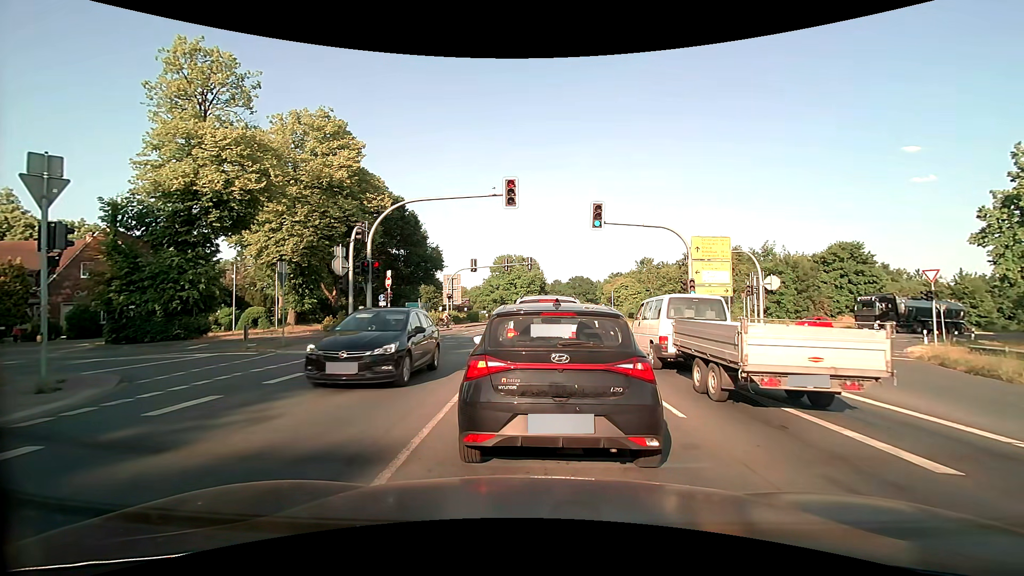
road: primary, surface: asphalt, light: Day
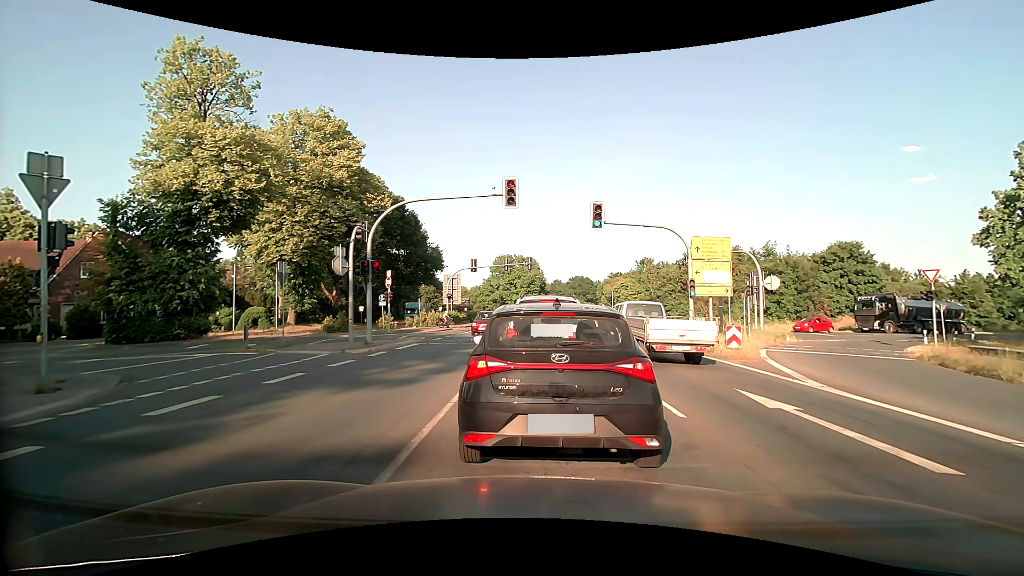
(0.0, 0.0) m; 0°
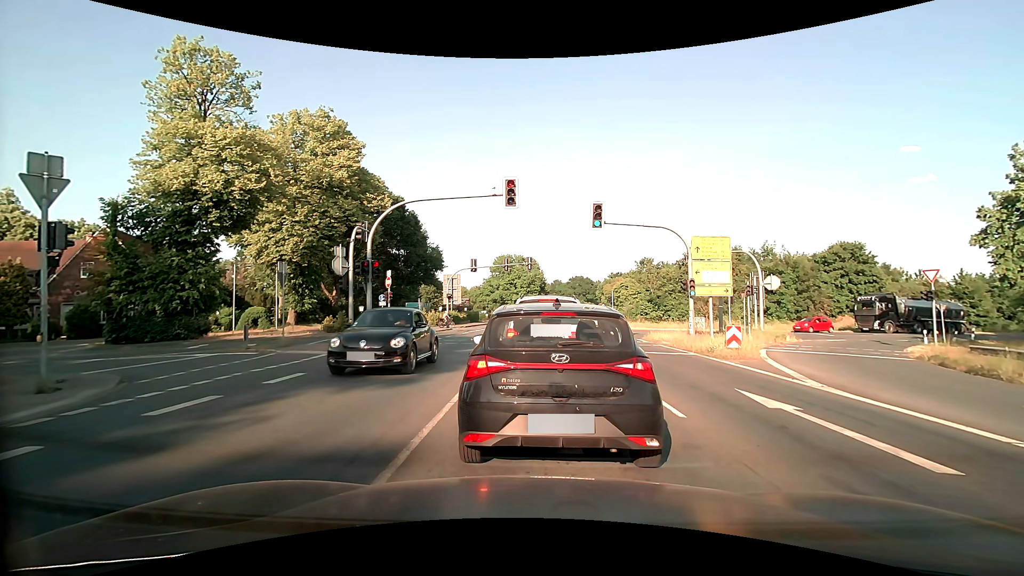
(0.0, 0.0) m; 0°
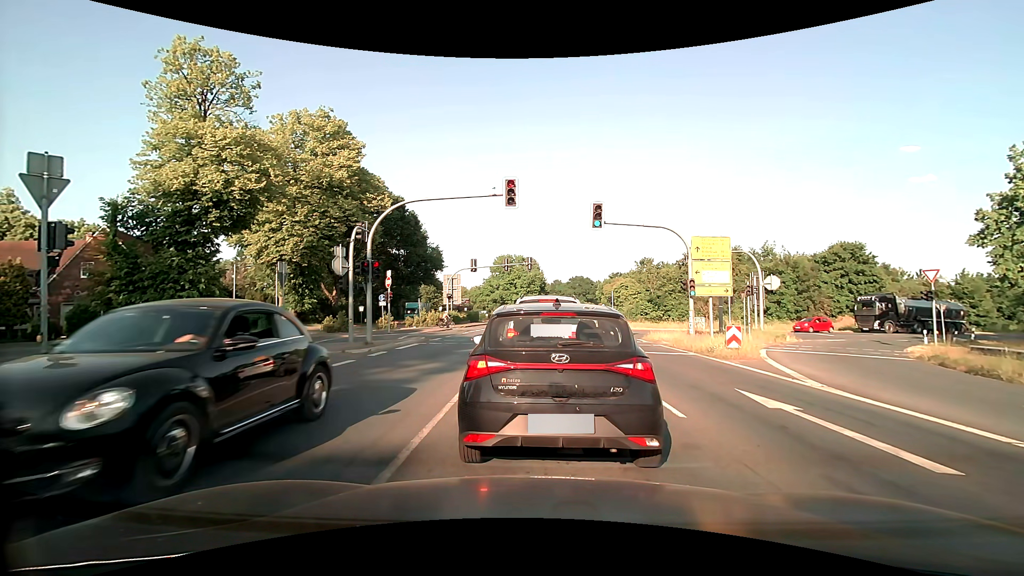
(0.0, 0.0) m; 0°
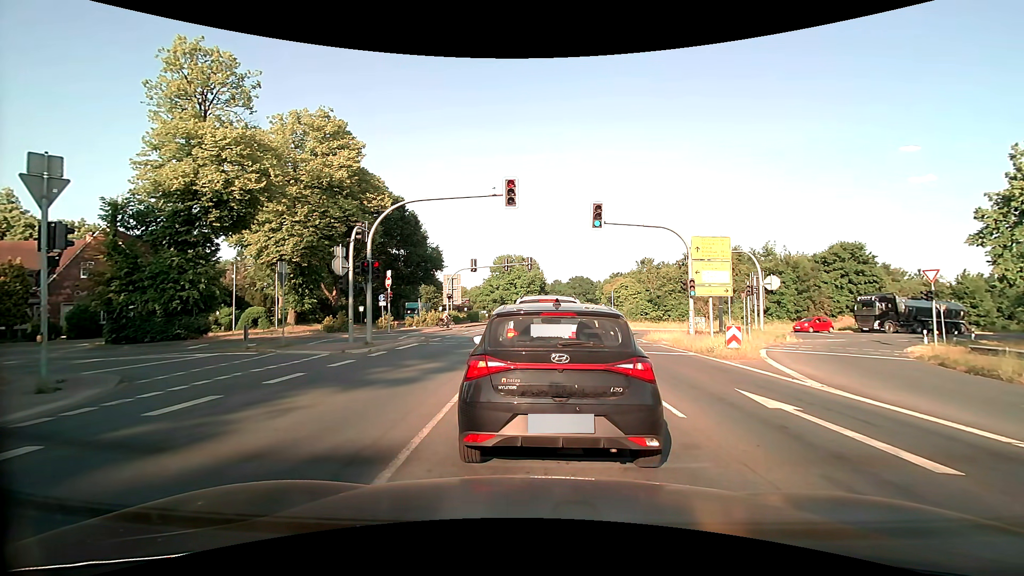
(0.0, 0.0) m; 0°
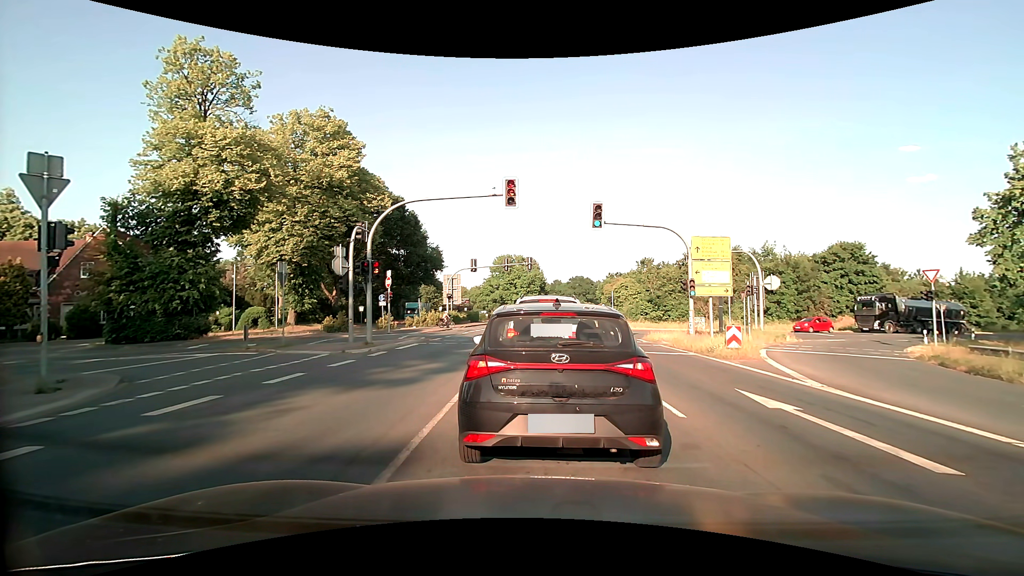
(0.0, 0.0) m; 0°
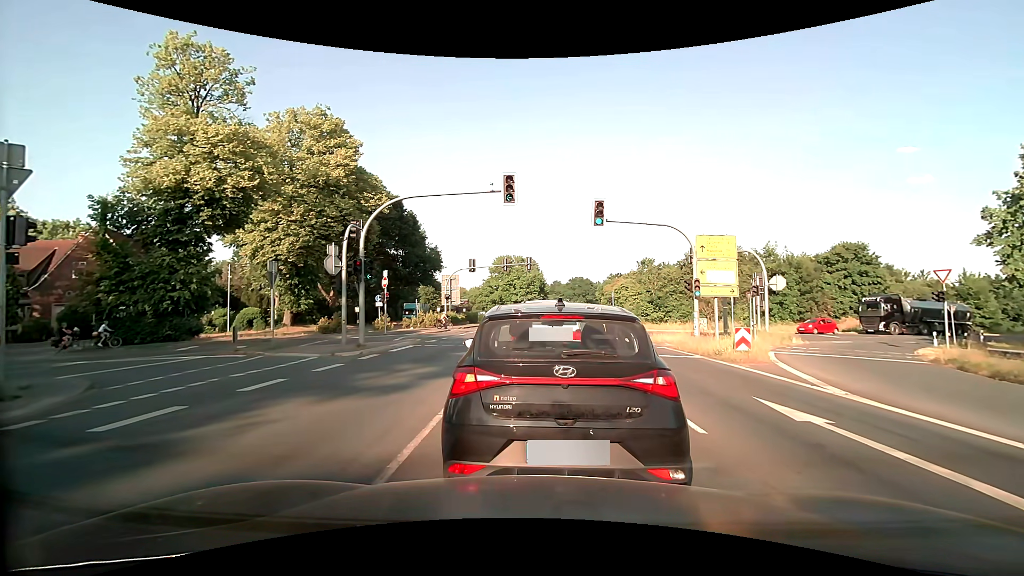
(0.0, +0.8) m; 0°
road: secondary_link
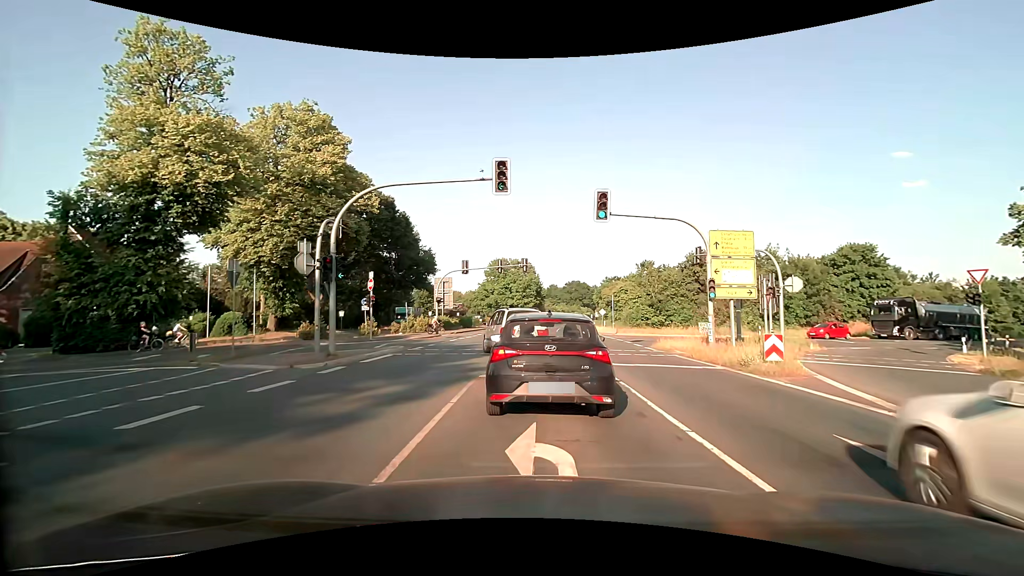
(+0.1, +2.7) m; +1°
(0, +10) (0, +20) (-5, +28) (-15, +31) (-24, +29) (-34, +25) (-43, +22) (-52, +18) (-62, +15) (-71, +12) m
